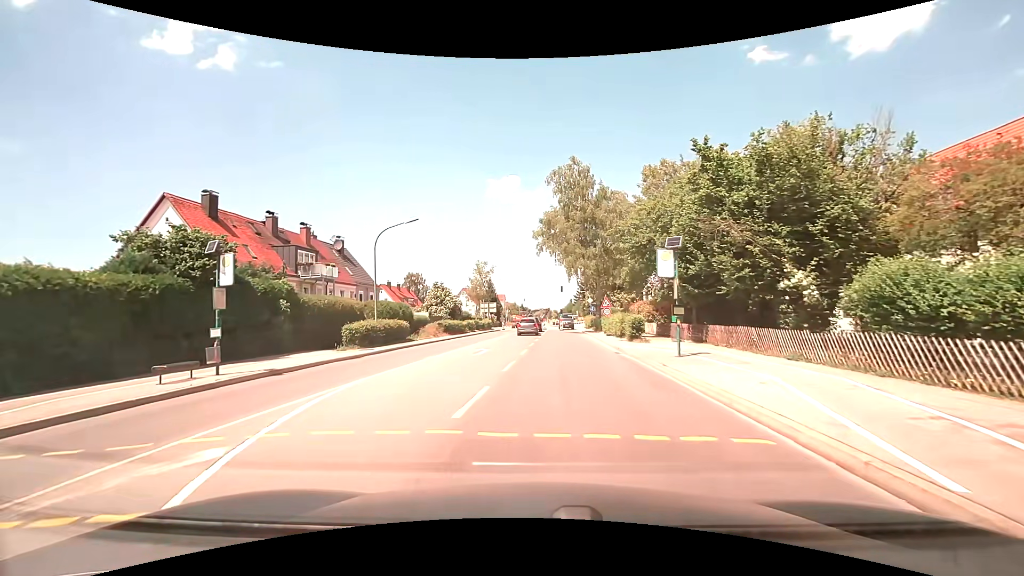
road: secondary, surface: asphalt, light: Day
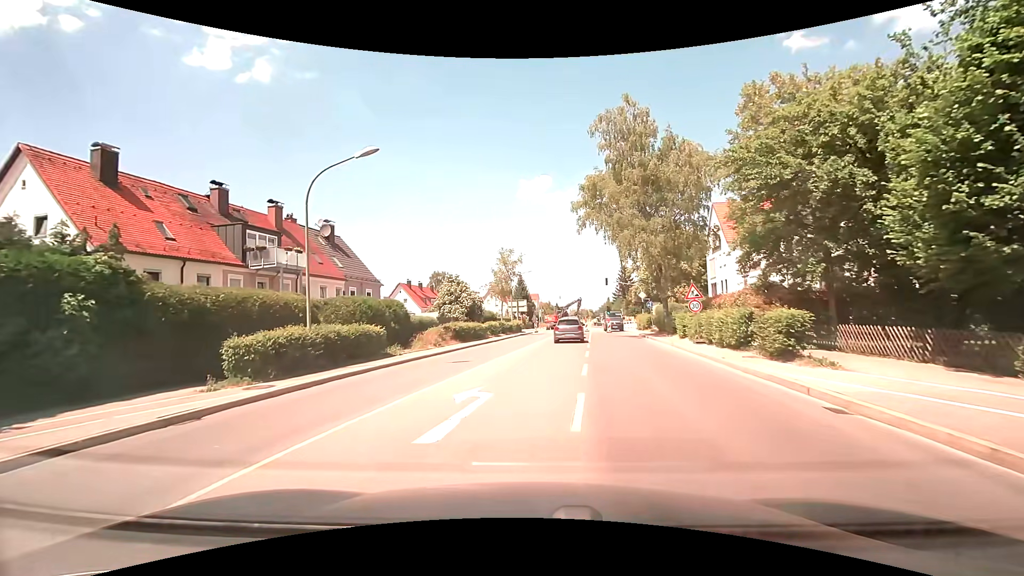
(-0.5, +12.7) m; -4°
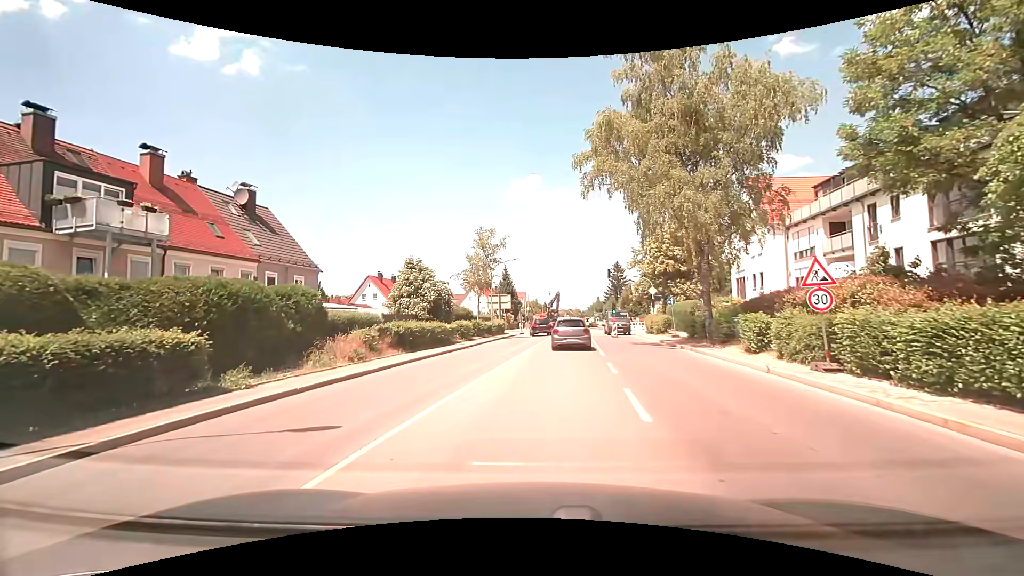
(+0.1, +11.2) m; +1°
(0, +10) (+1, +20) (+2, +30) (+2, +40) (+1, +50) (+1, +60) (+1, +70) (+3, +80) (+7, +89) (+11, +98) m
